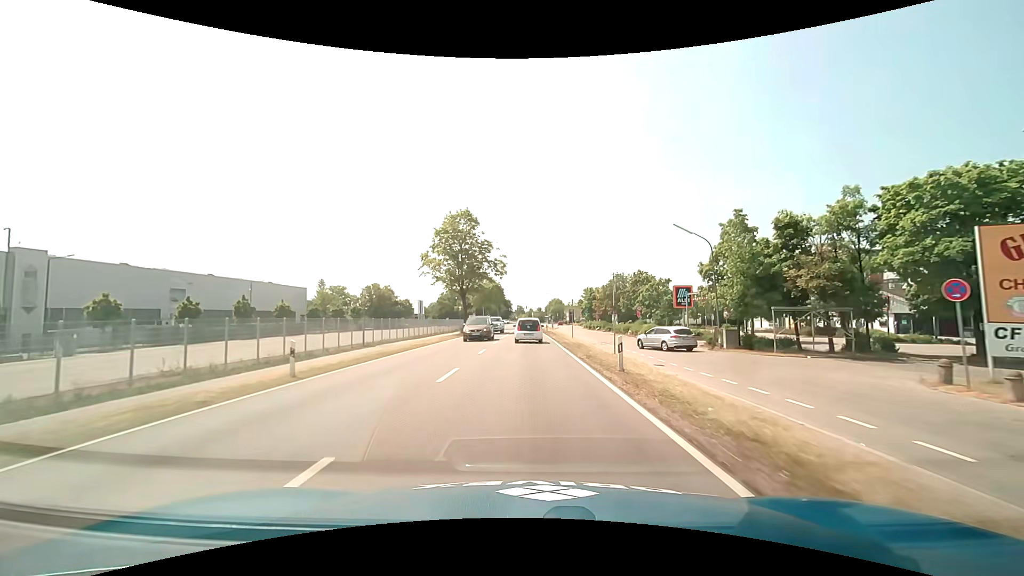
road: primary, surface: asphalt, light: Day
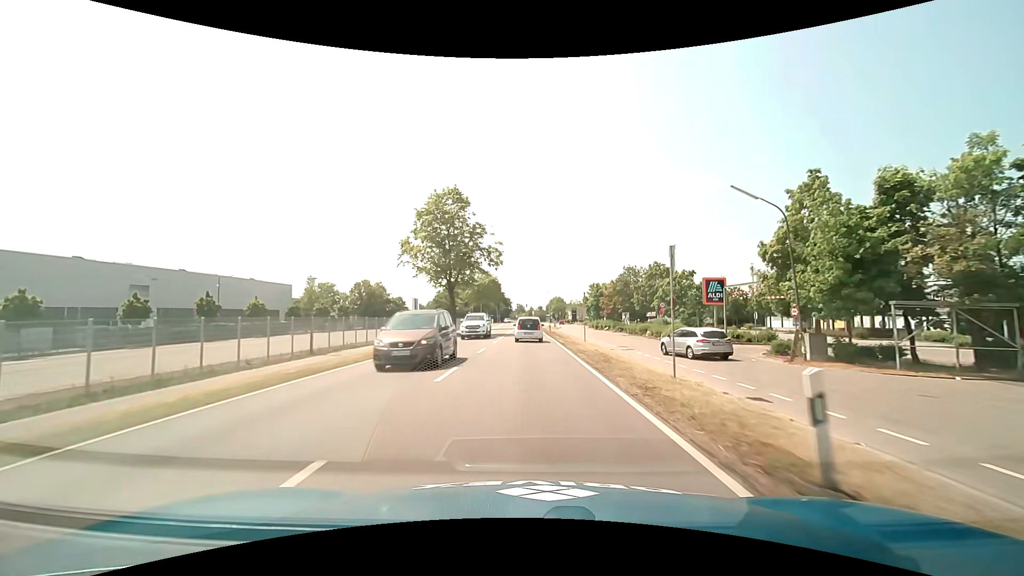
(+0.1, +9.2) m; 0°
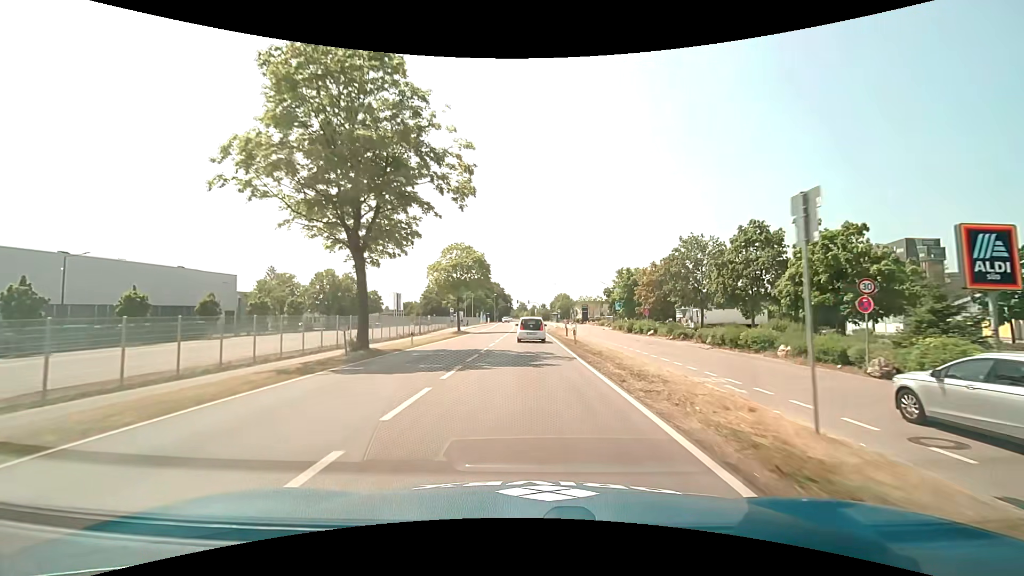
(-0.2, +26.6) m; -1°
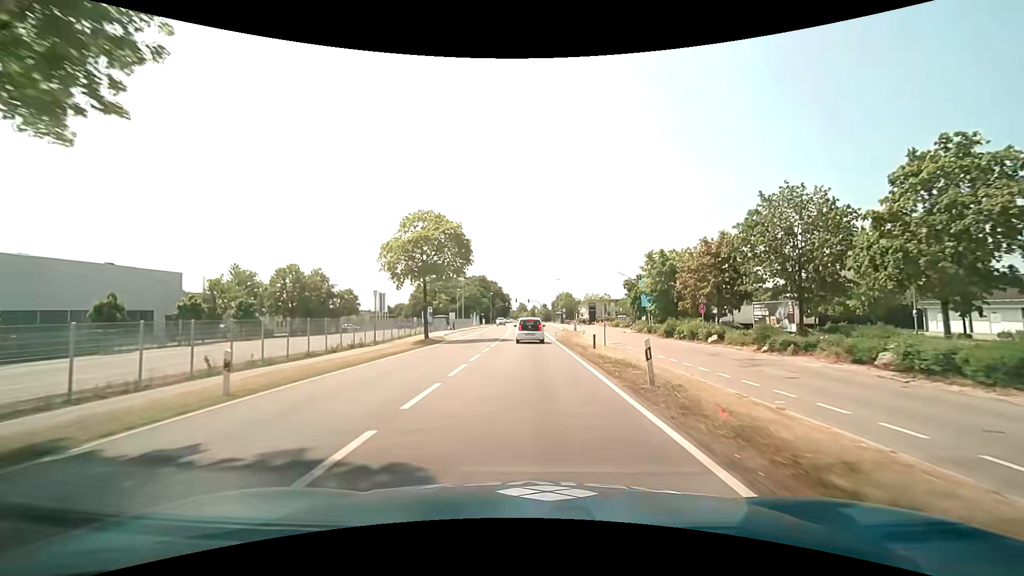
(0.0, +16.9) m; 0°
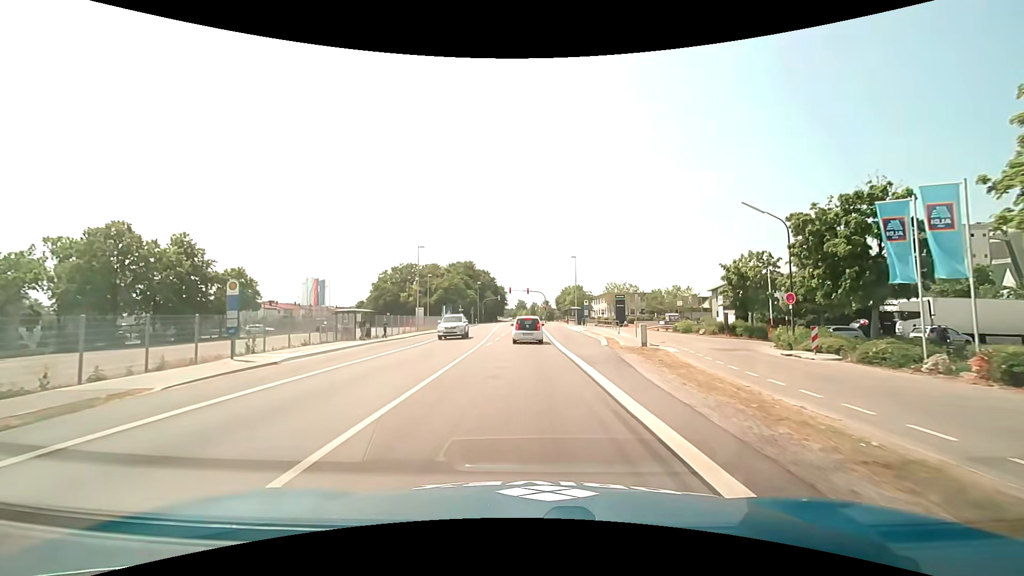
(0.0, +39.9) m; 0°
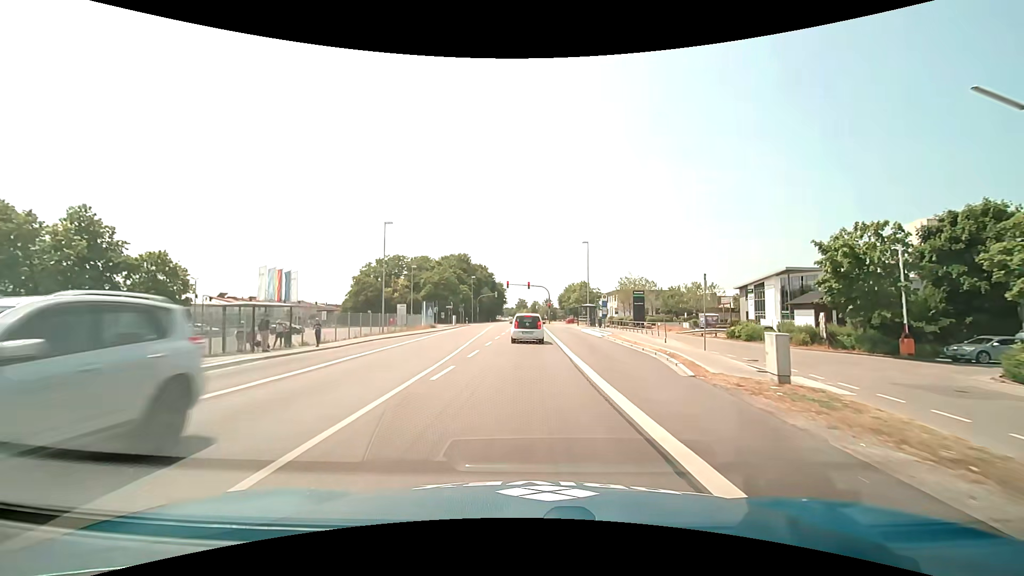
(0.0, +14.2) m; 0°
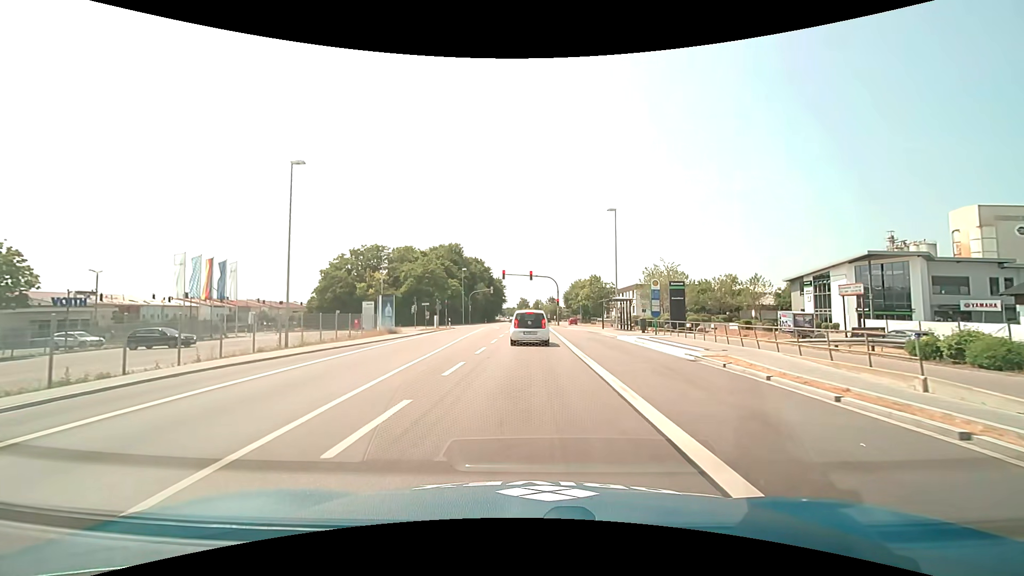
(0.0, +18.0) m; 0°
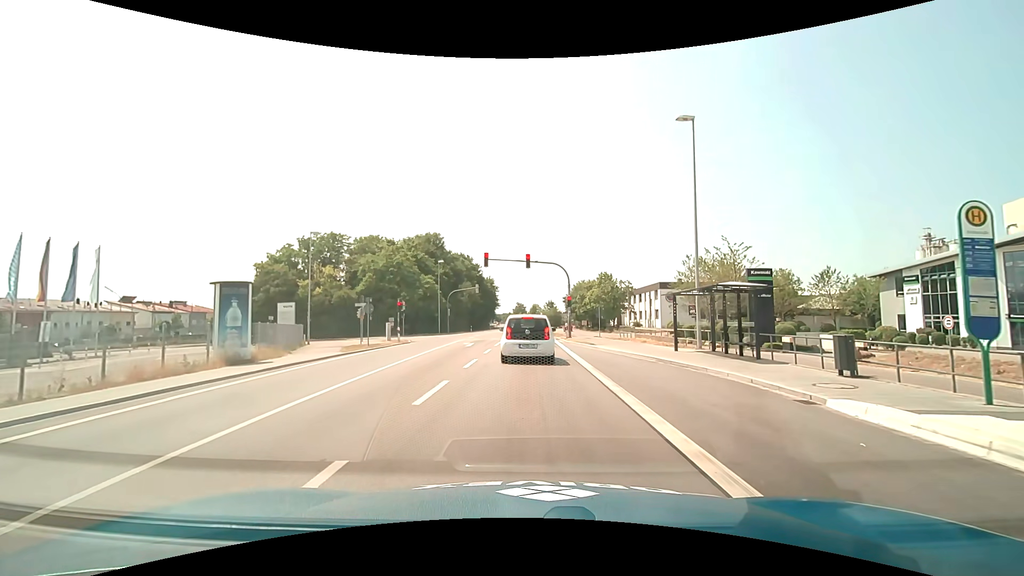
(-0.1, +20.5) m; 0°
(0, +10) (0, +20) (0, +30) (0, +40) (0, +50) (0, +60) (0, +70) (0, +80) (0, +90) (-1, +100) m
